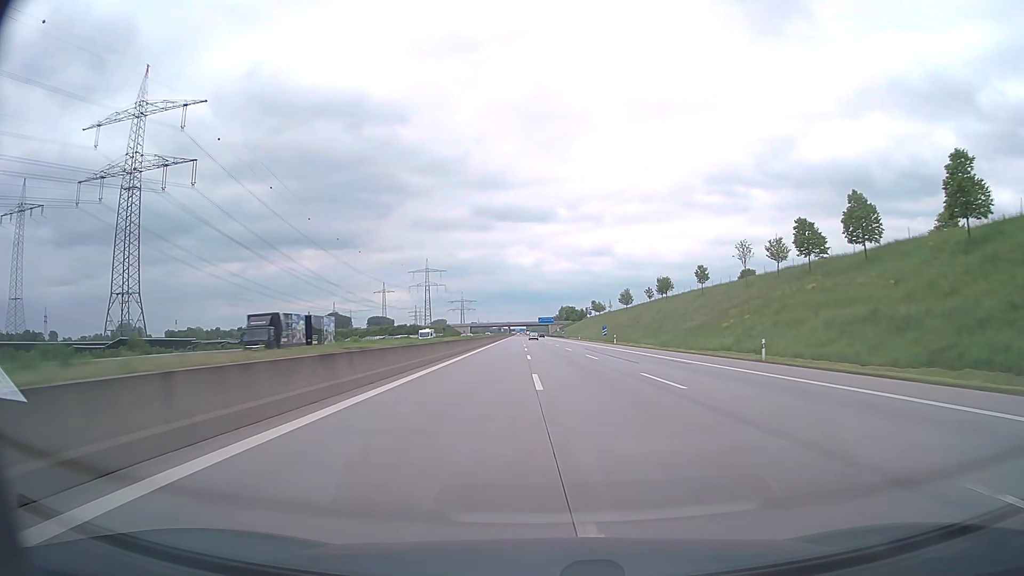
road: motorway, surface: asphalt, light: Day
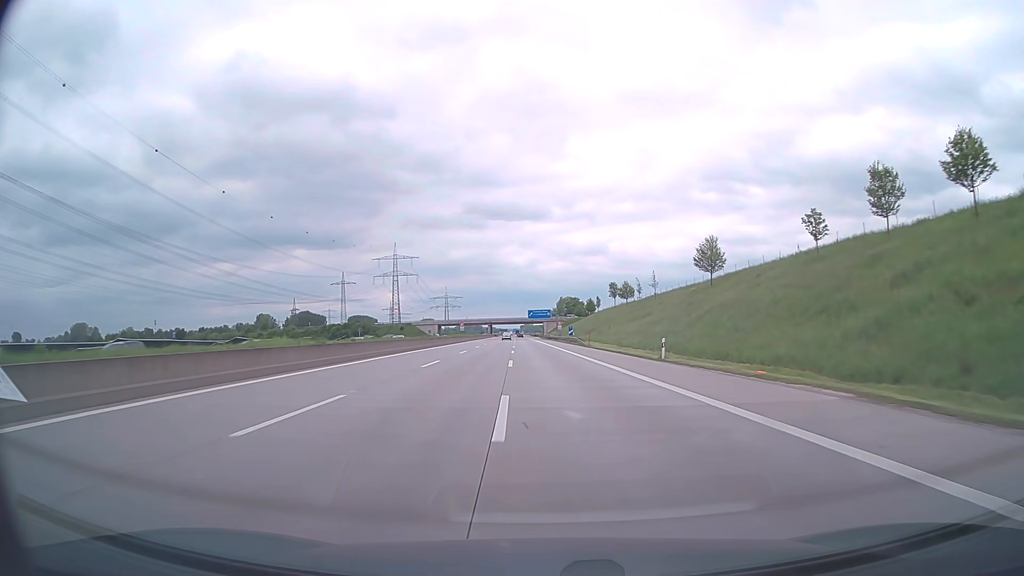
(+0.8, +97.7) m; 0°
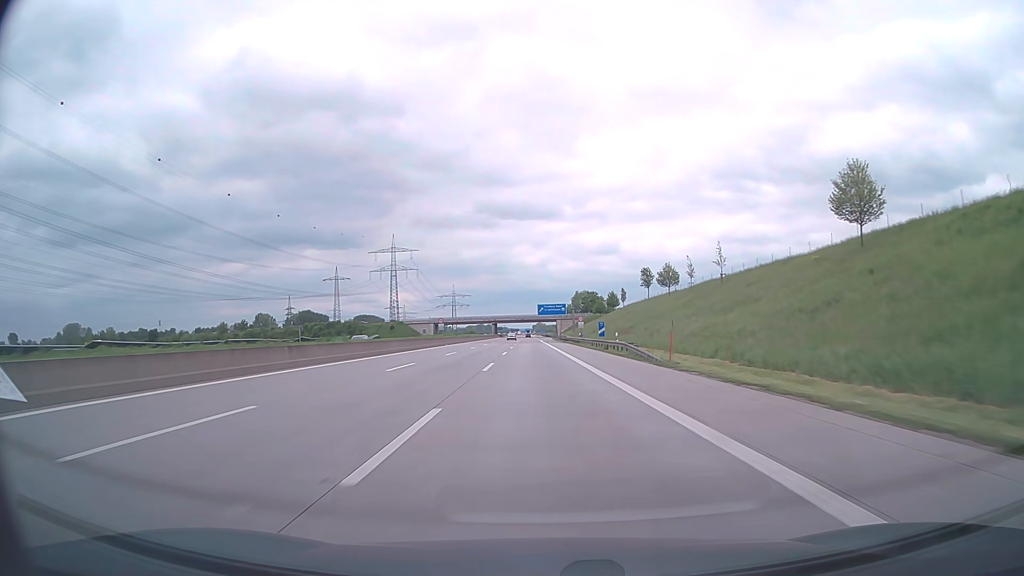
(-0.3, +39.2) m; -1°
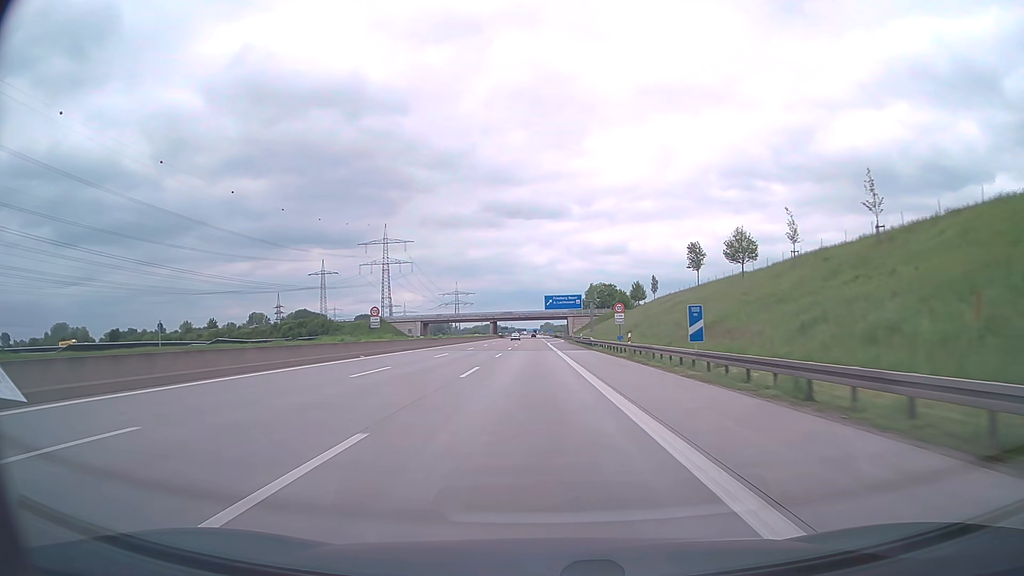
(-0.2, +39.3) m; -1°
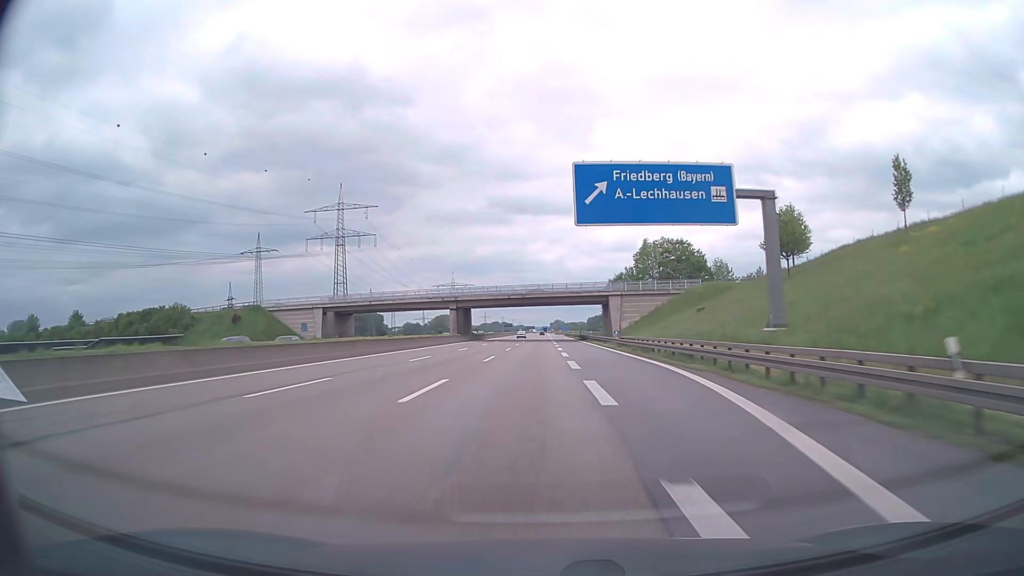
(-0.9, +98.1) m; -1°
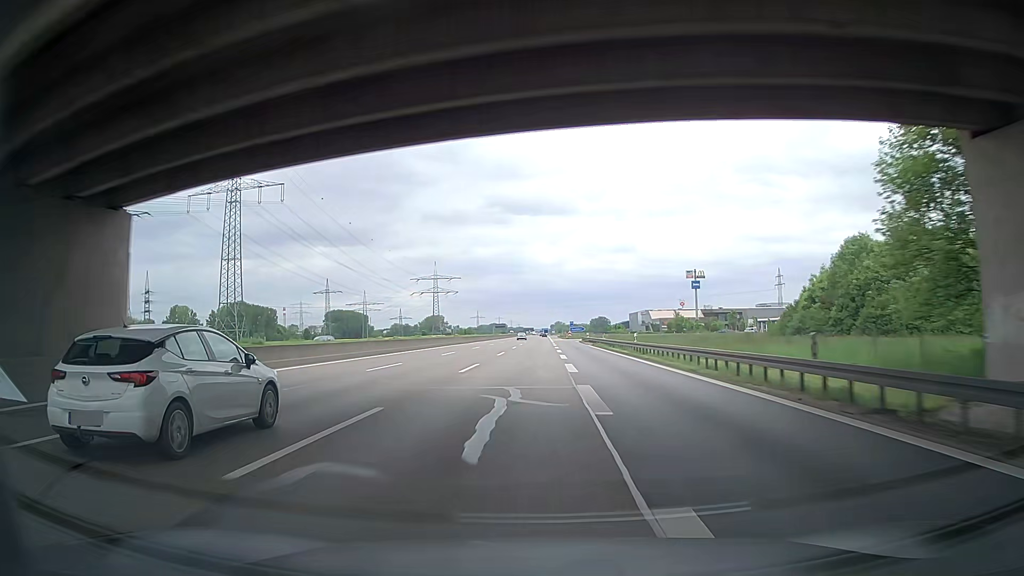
(+0.4, +97.0) m; 0°
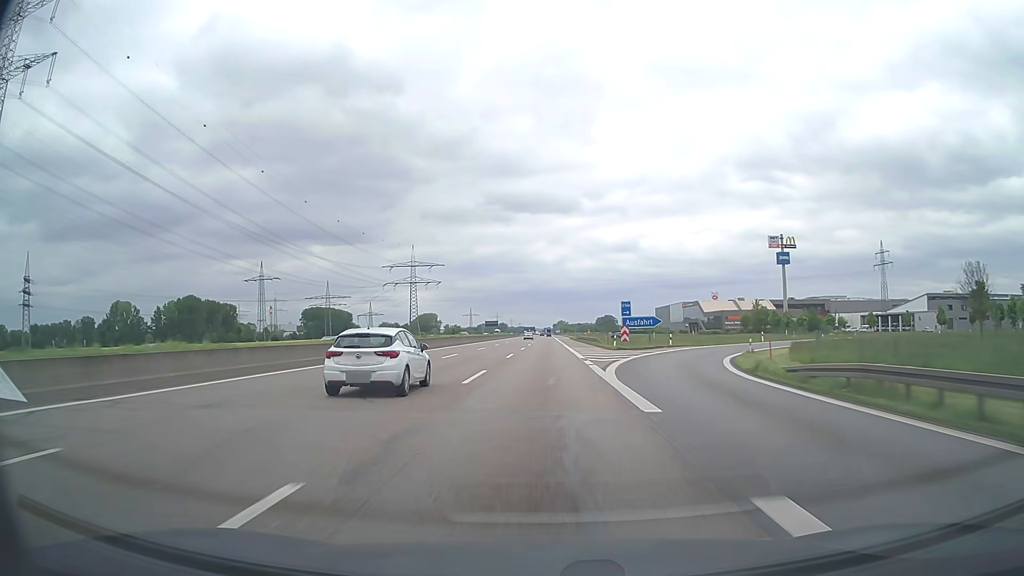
(-0.4, +95.9) m; 0°
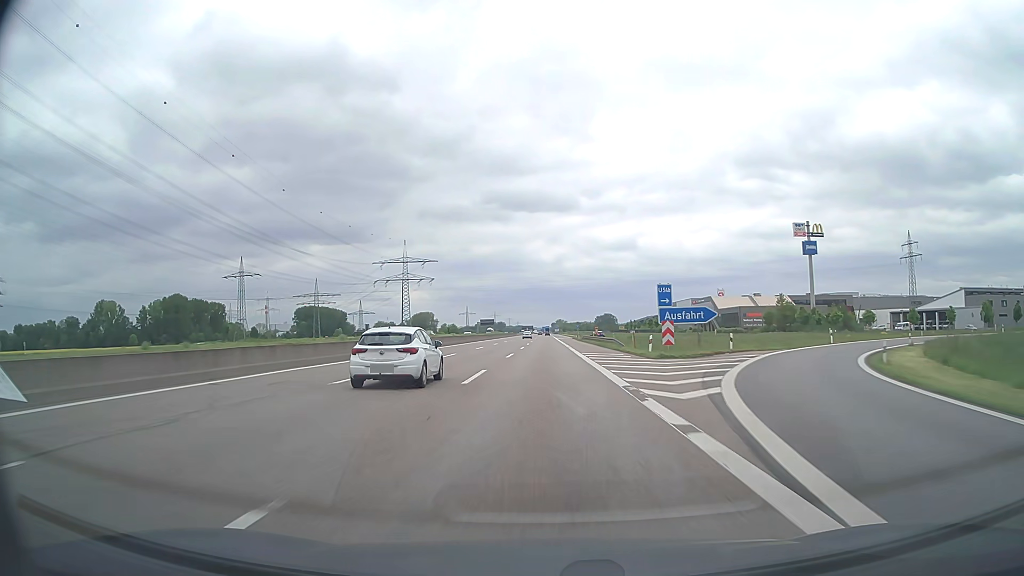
(0.0, +19.0) m; 0°
(0, +10) (0, +20) (0, +30) (0, +40) (0, +50) (0, +60) (0, +70) (0, +80) (0, +90) (0, +100) m
